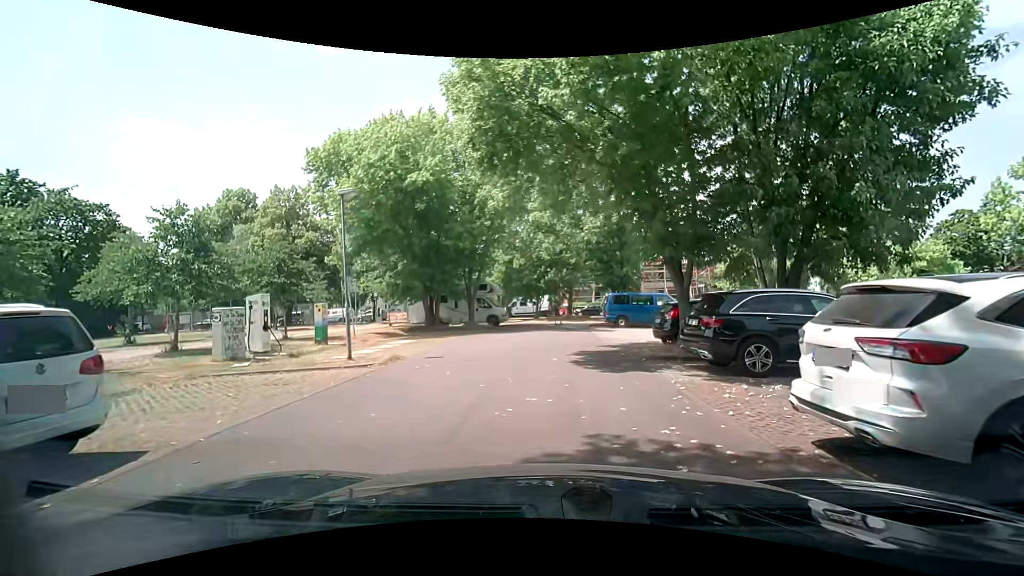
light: Day
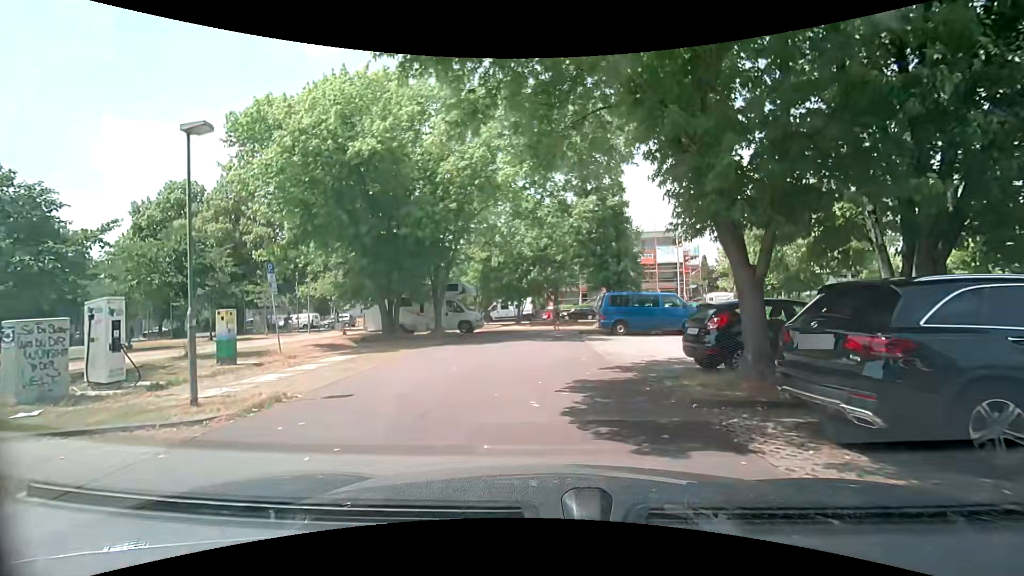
(+0.1, +5.2) m; 0°
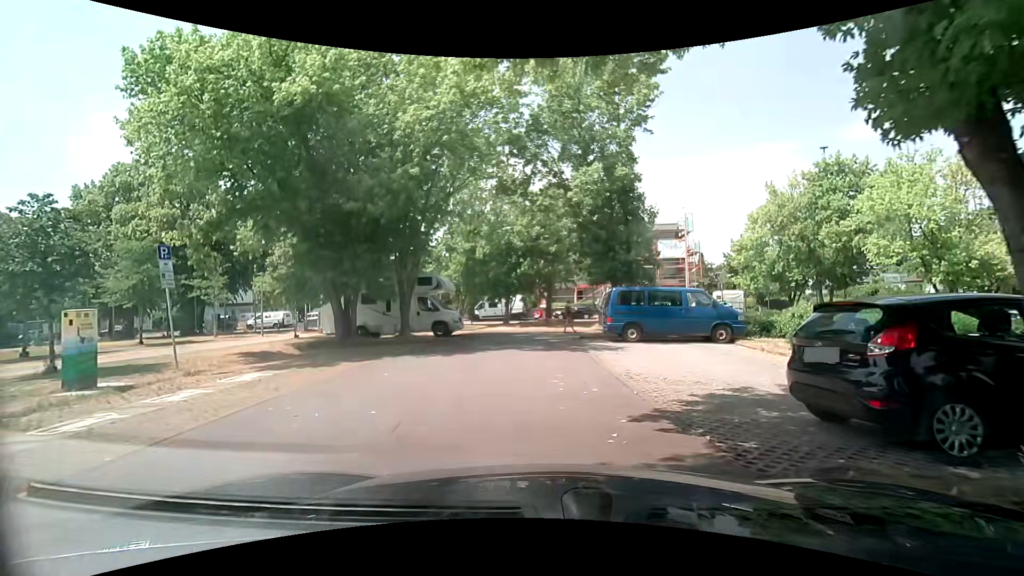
(+0.2, +4.8) m; +2°
